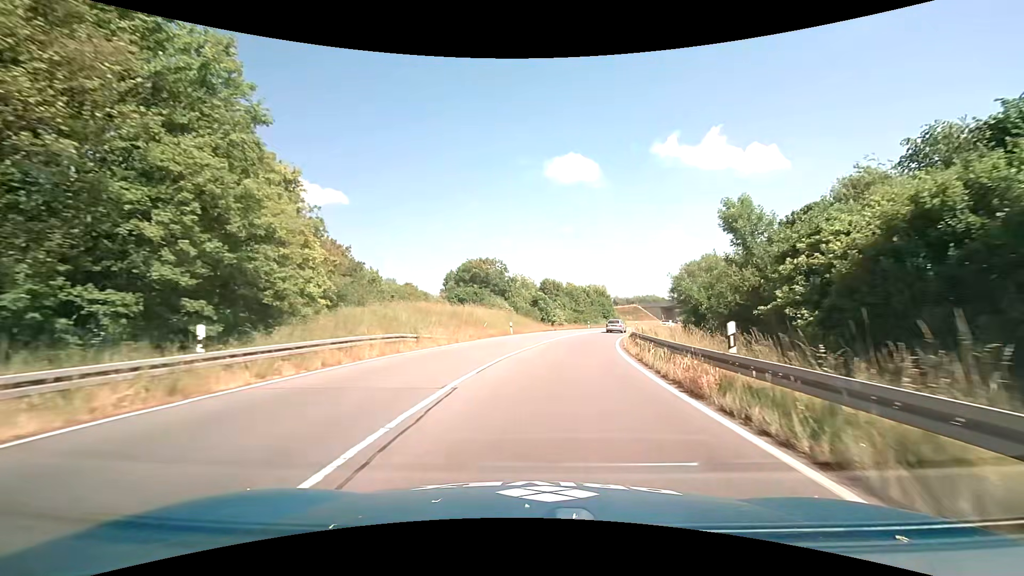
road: secondary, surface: asphalt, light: Day
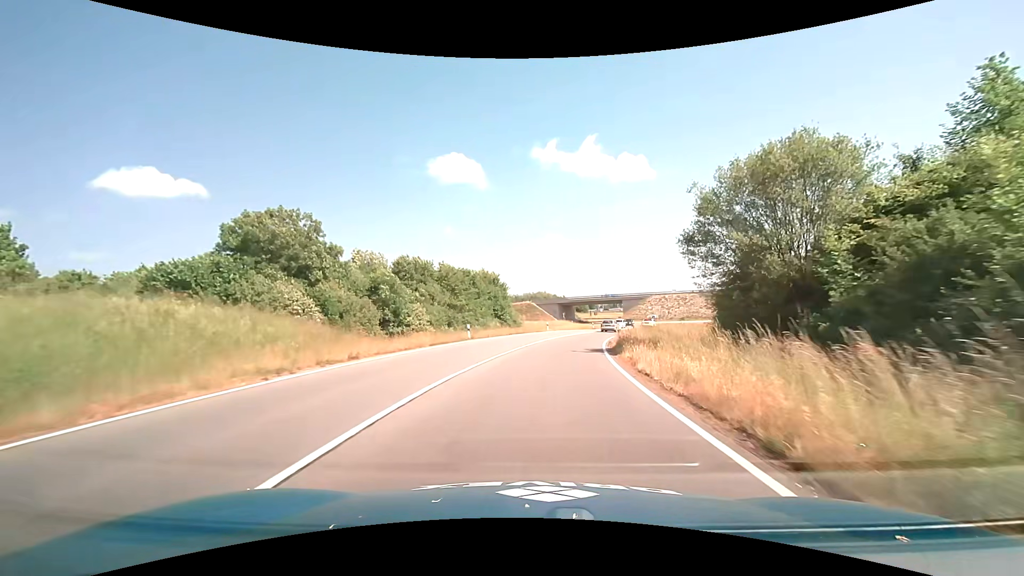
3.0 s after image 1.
(+4.5, +38.2) m; +13°
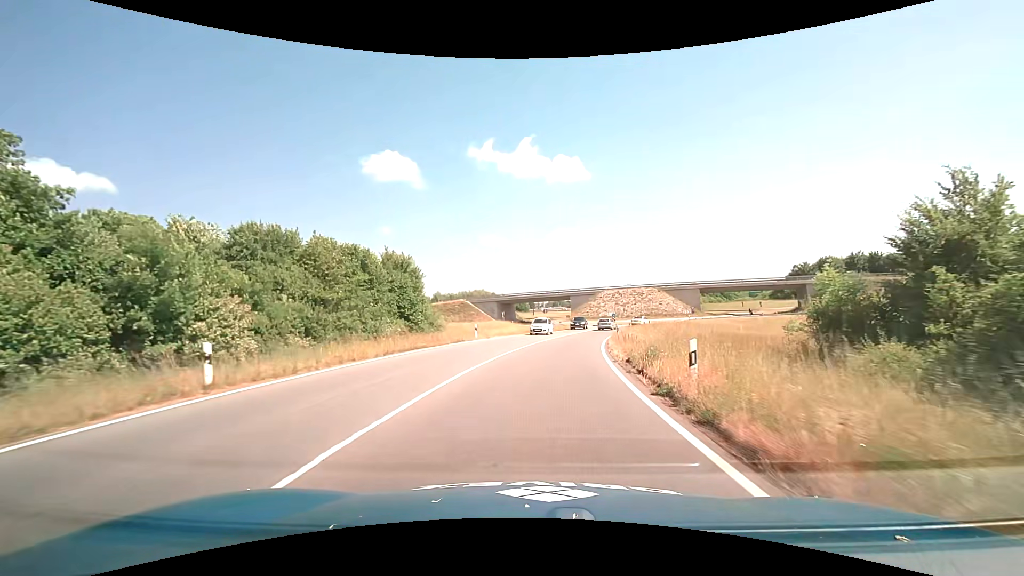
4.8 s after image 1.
(+1.3, +22.1) m; +7°
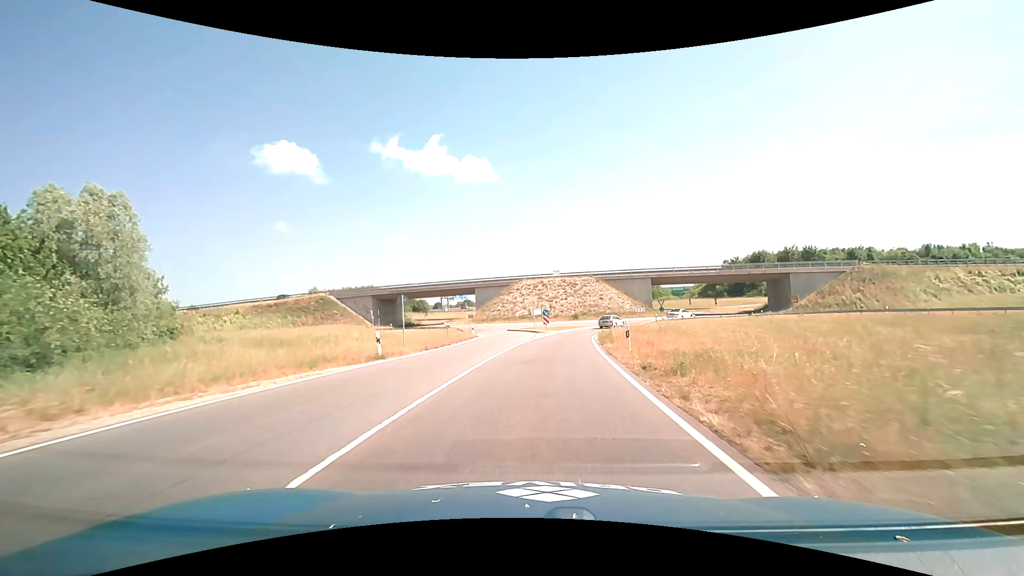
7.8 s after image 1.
(+3.3, +36.3) m; +10°
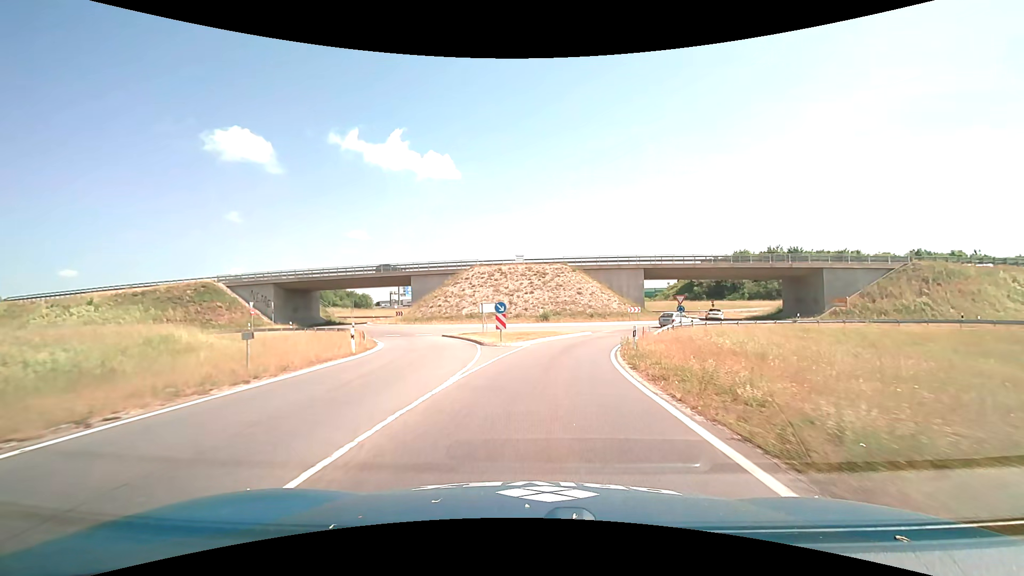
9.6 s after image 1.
(+0.9, +21.5) m; +4°
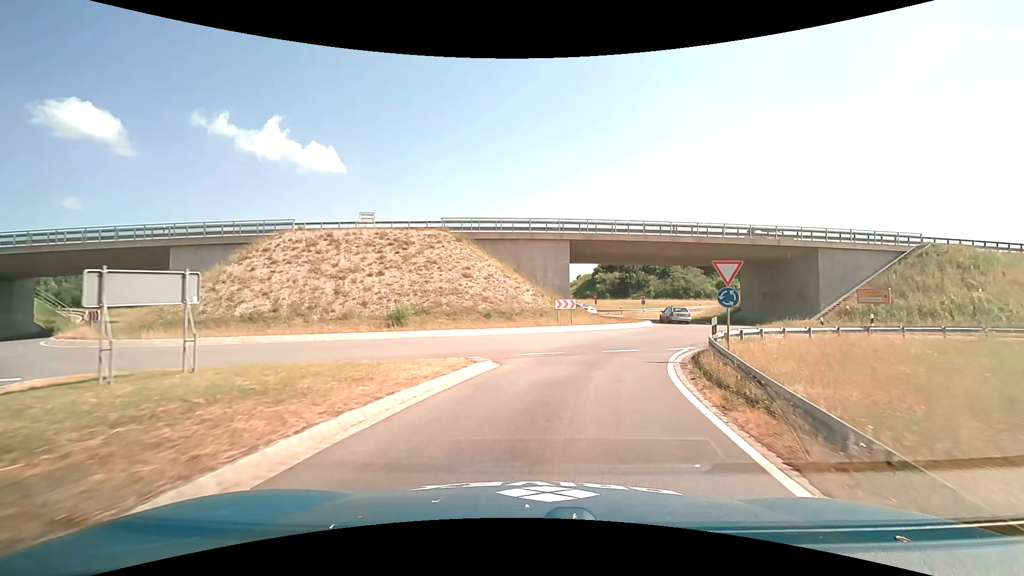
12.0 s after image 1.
(+2.4, +25.0) m; +13°
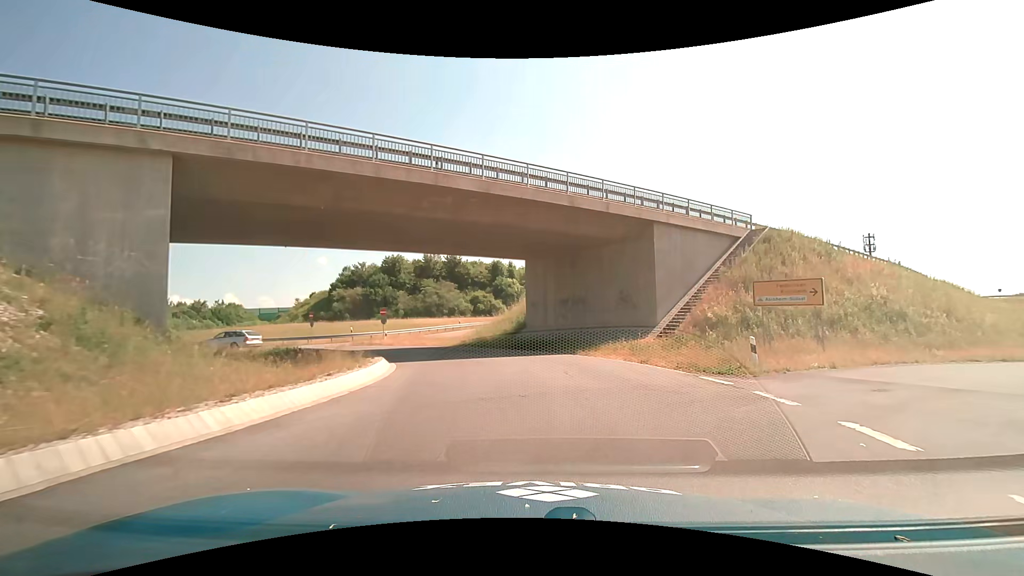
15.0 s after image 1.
(+5.0, +22.3) m; +28°
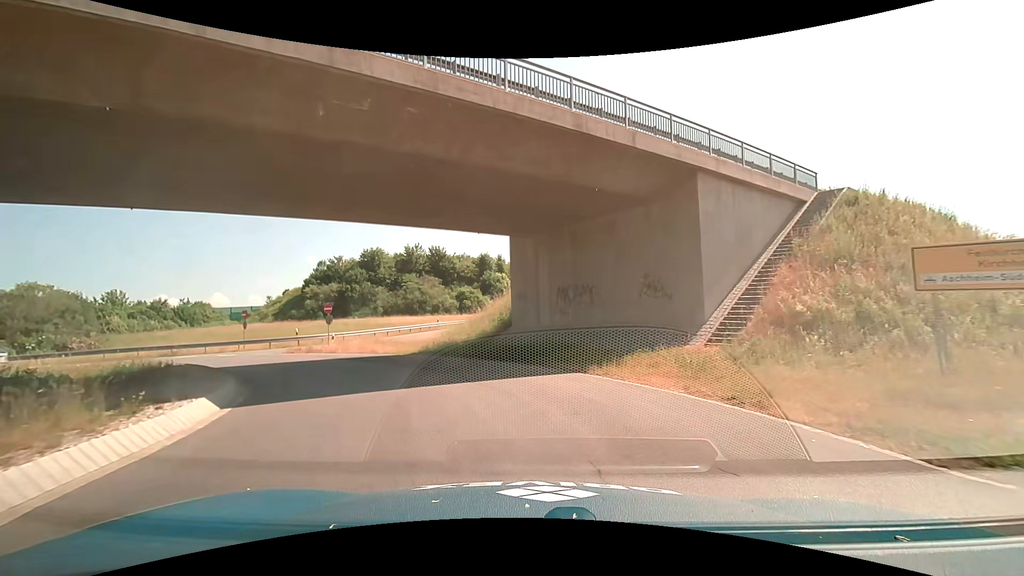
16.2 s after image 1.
(+0.3, +8.9) m; +2°
(-1, +10) (-5, +19) (-12, +26) (-22, +29) (-31, +27) (-40, +23) (-47, +15) (-52, +7) (-59, 0) (-68, -5) m
